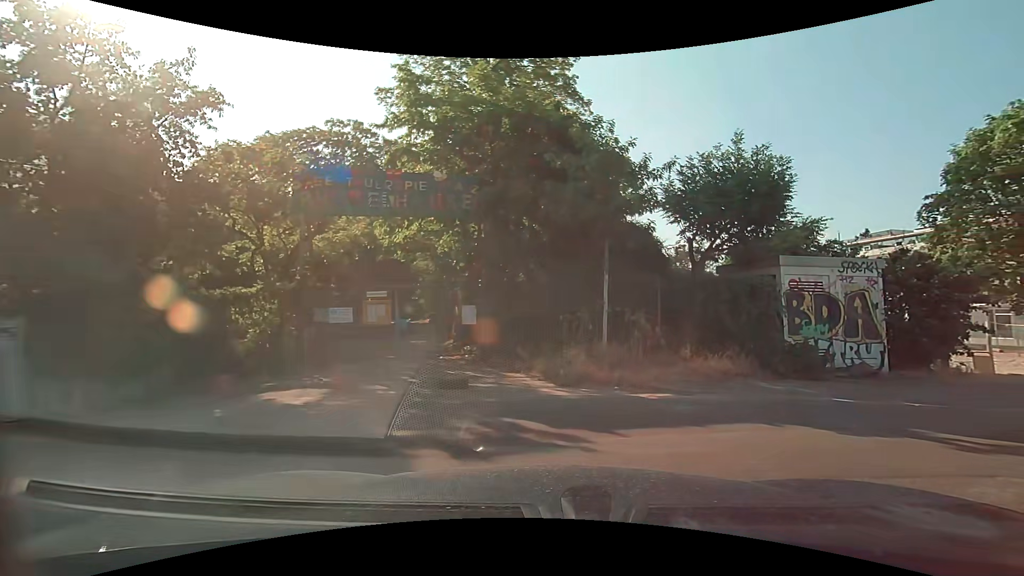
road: residential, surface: asphalt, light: Day
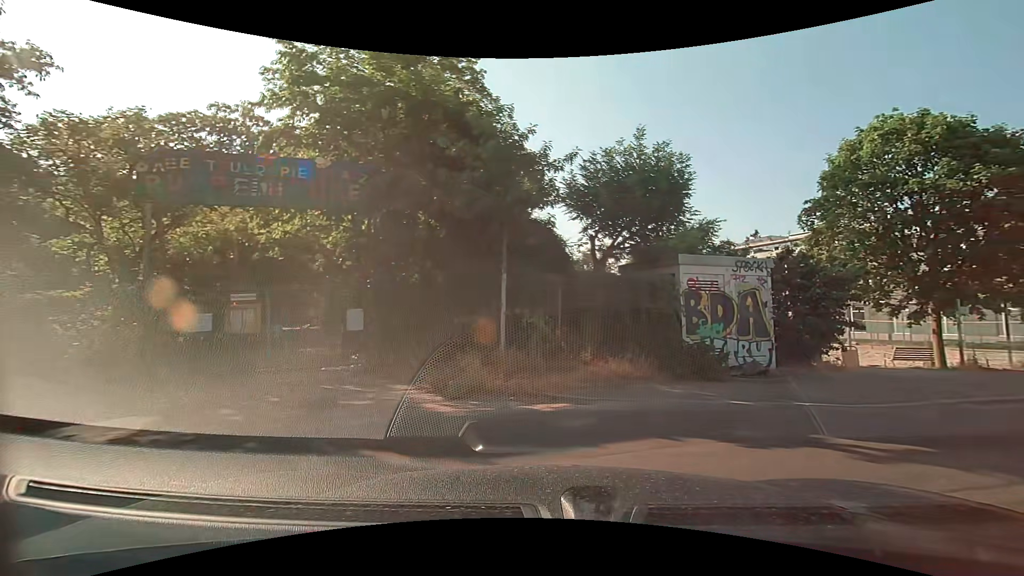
(+0.1, +1.2) m; +9°
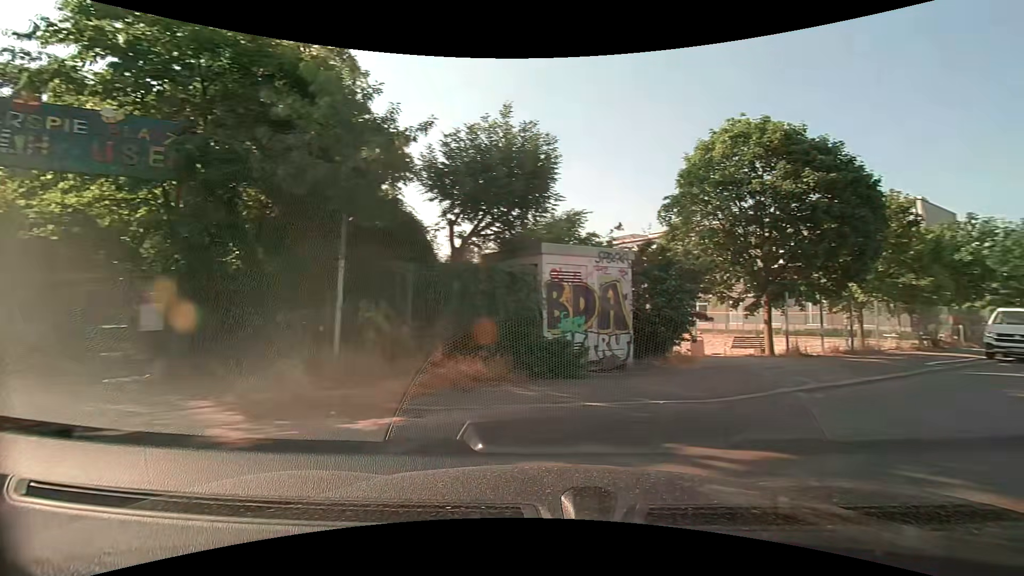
(+0.2, +1.5) m; +17°
